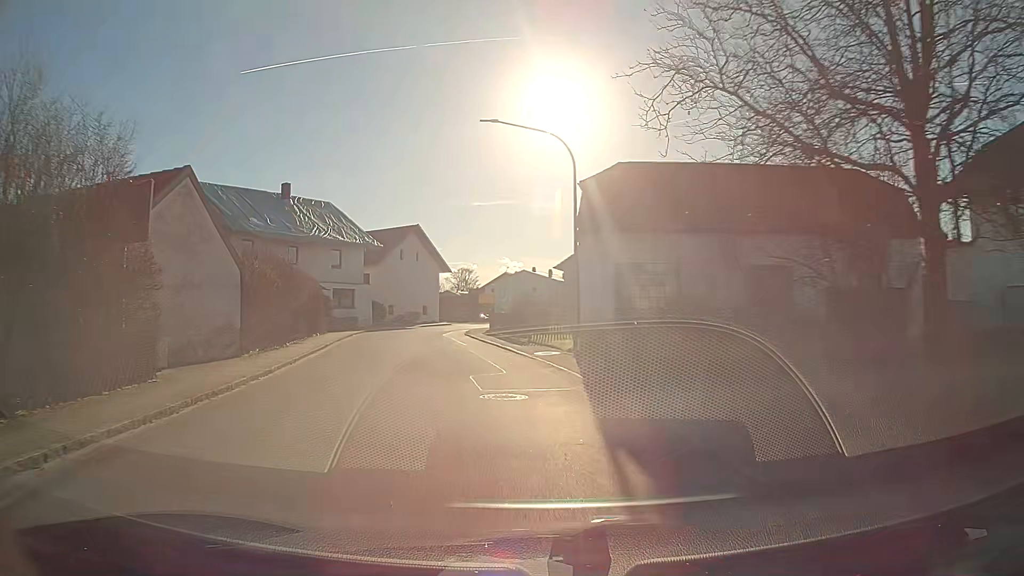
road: secondary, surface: asphalt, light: Day
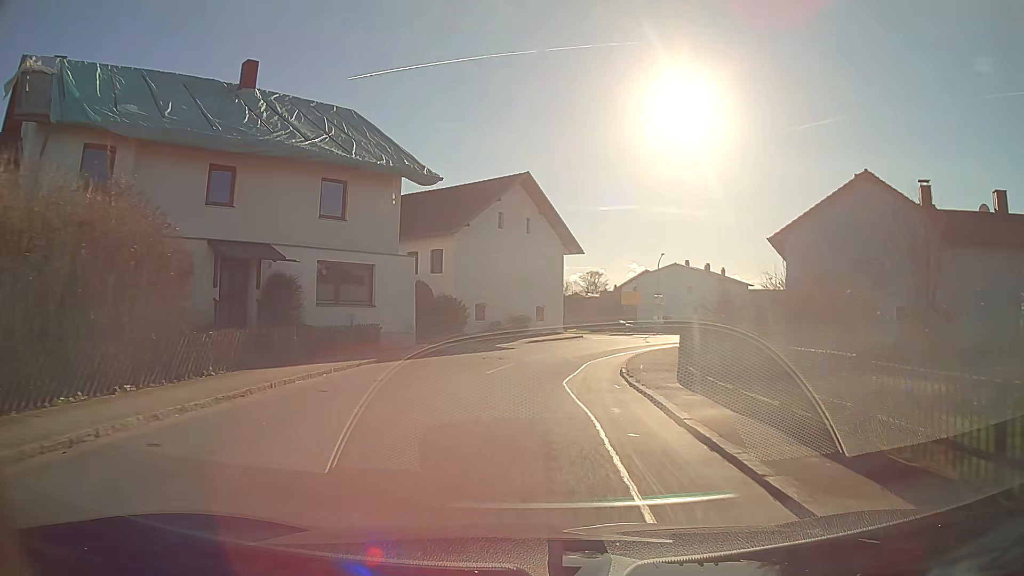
(-2.6, +25.6) m; -9°
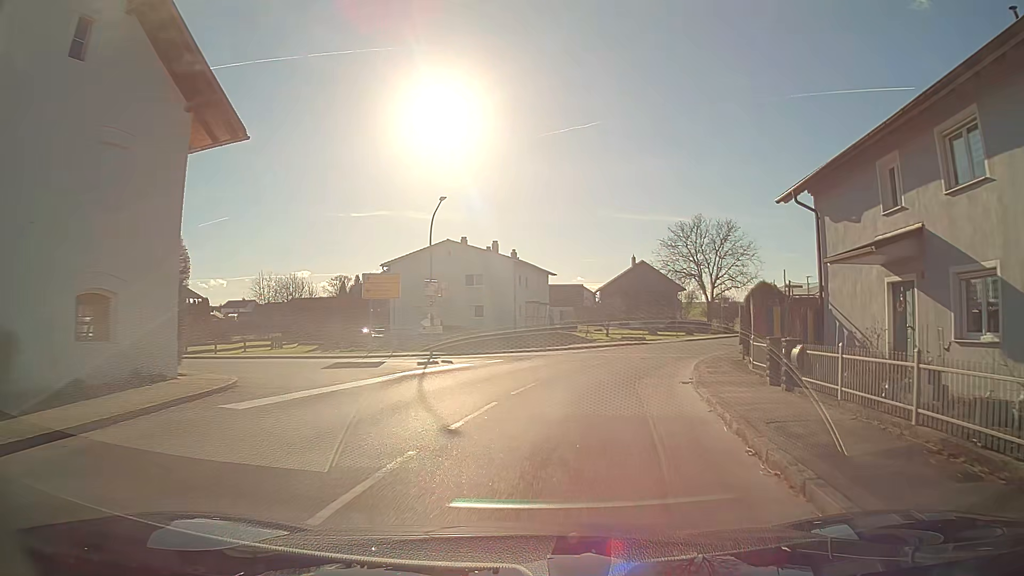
(+4.9, +28.8) m; +24°
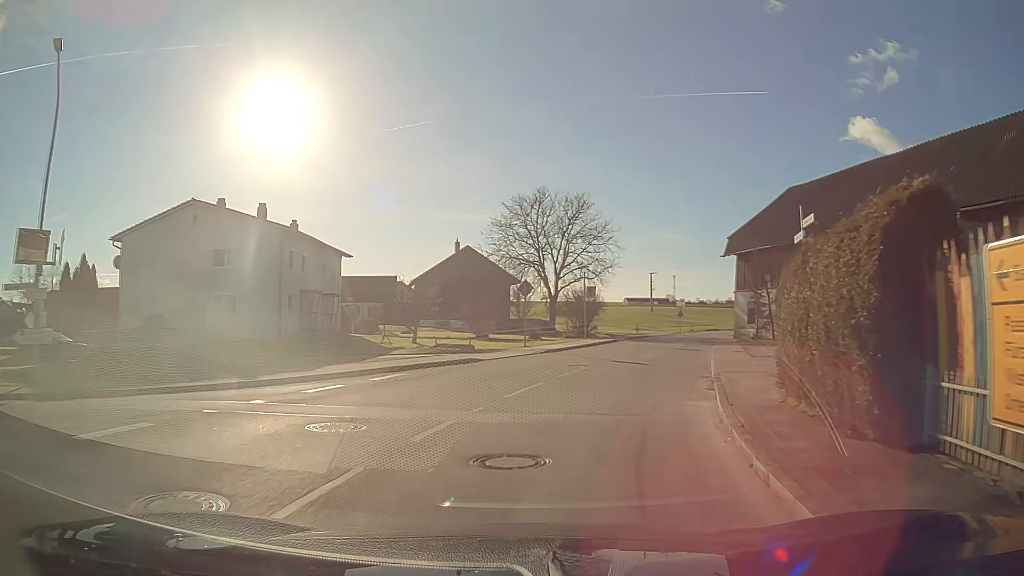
(+2.4, +18.6) m; +16°
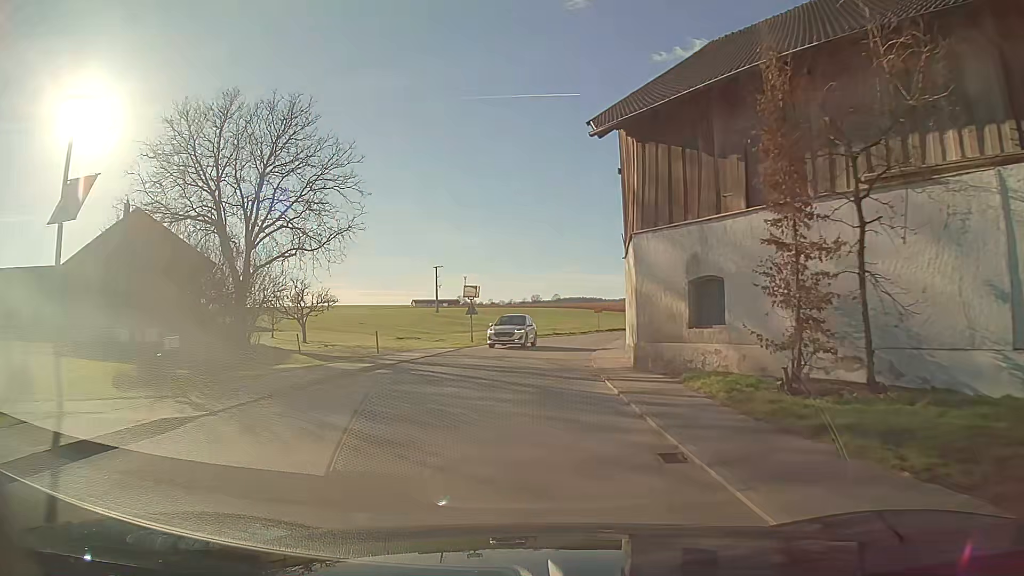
(+5.7, +32.5) m; +15°
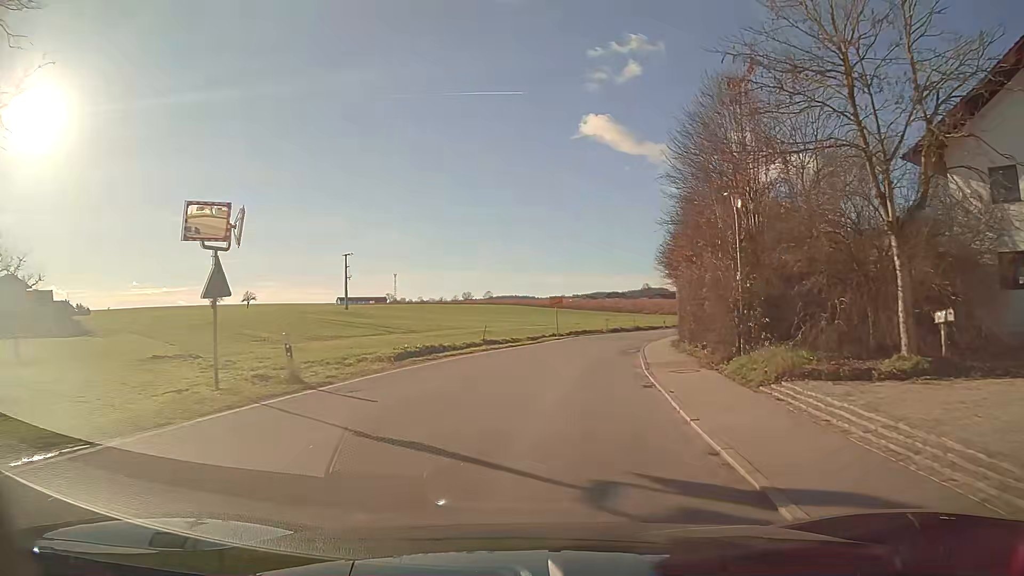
(+1.3, +27.8) m; +7°
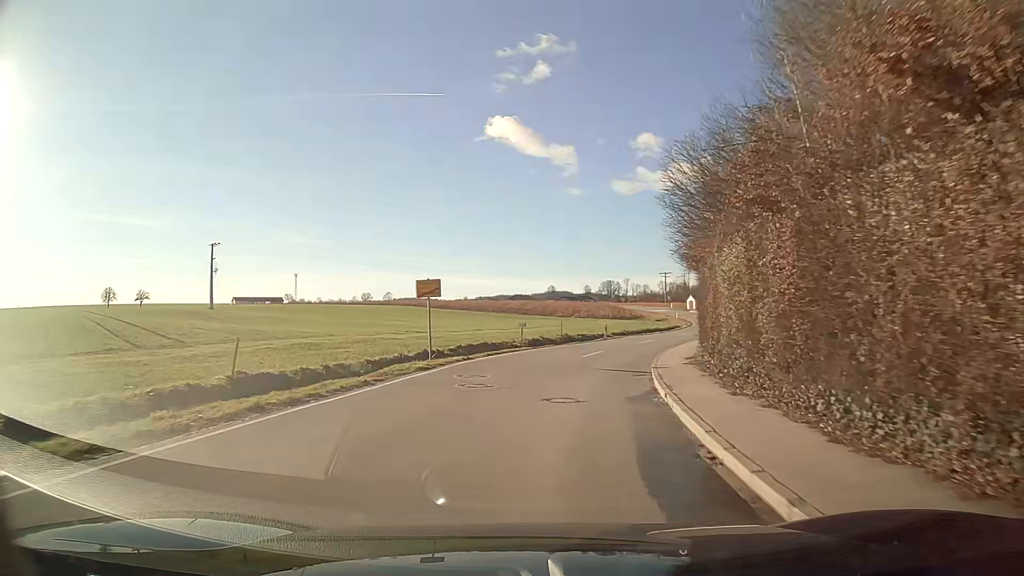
(+1.6, +21.5) m; +9°
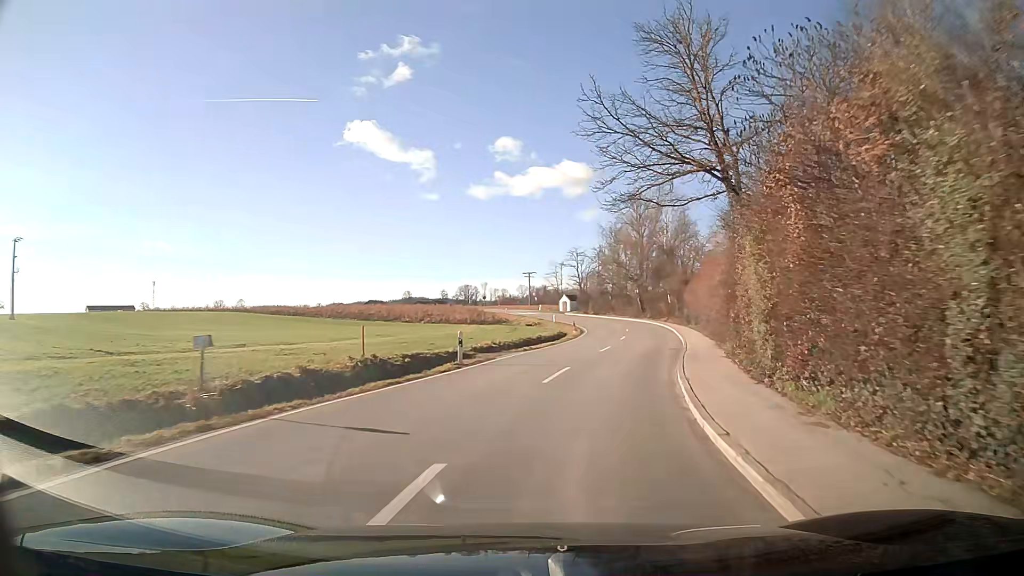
(+2.4, +22.1) m; +13°
(+1, +10) (+2, +20) (+3, +30) (+5, +40) (+6, +50) (+6, +60) (+5, +70) (+3, +79) (+1, +89) (-1, +99) m
